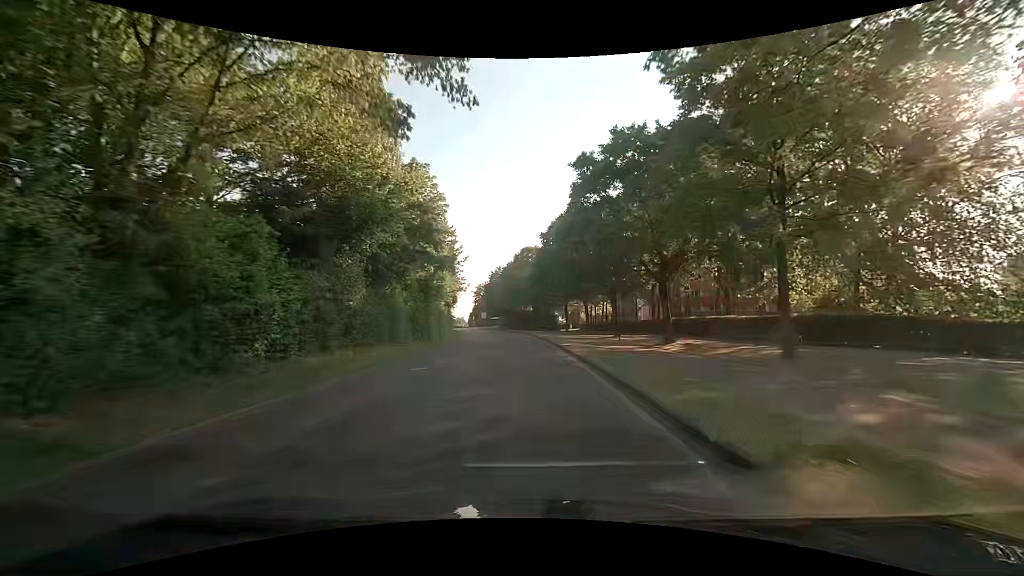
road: tertiary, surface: asphalt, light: Day
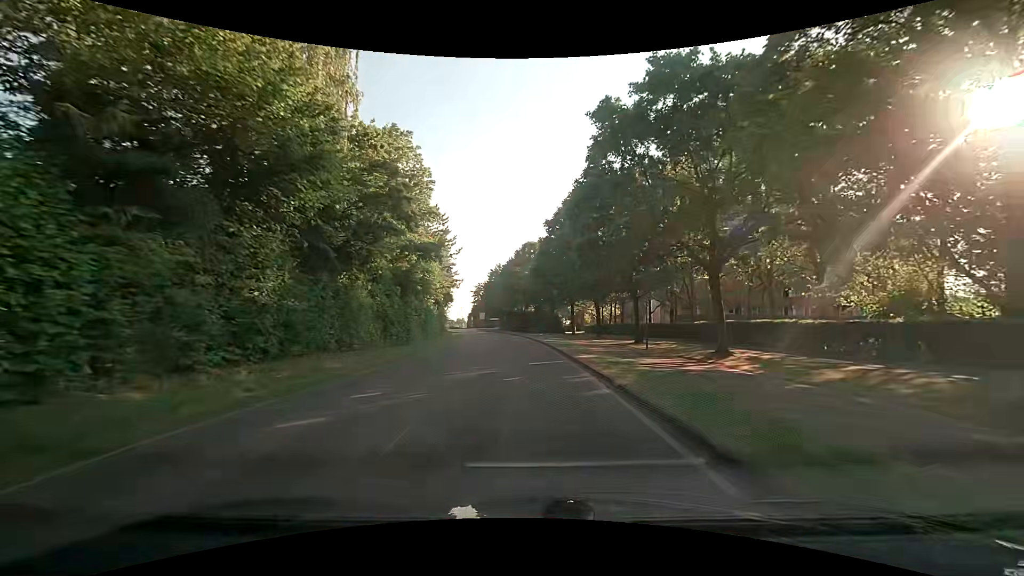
(+0.1, +7.6) m; +1°
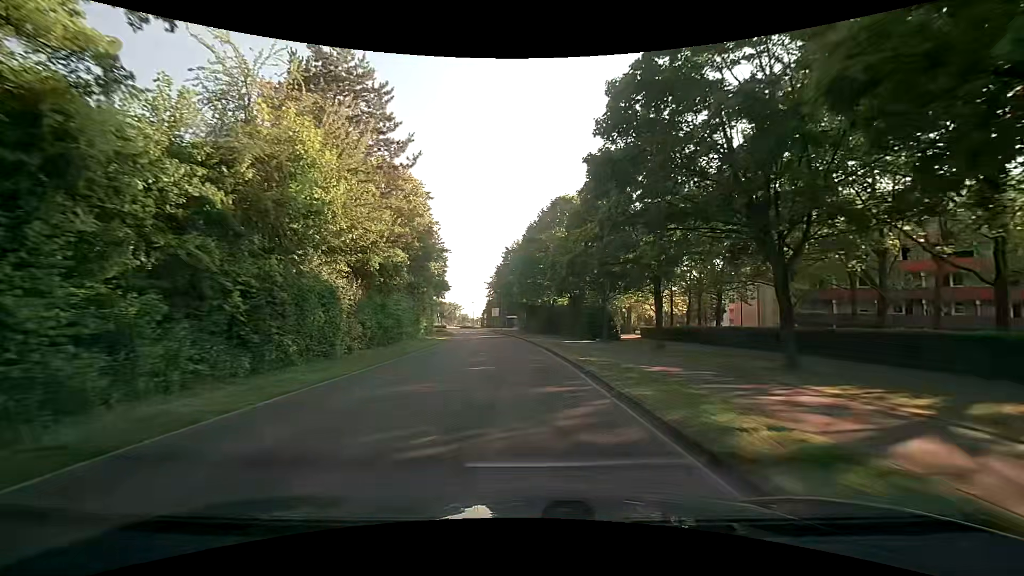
(-0.8, +30.0) m; -3°
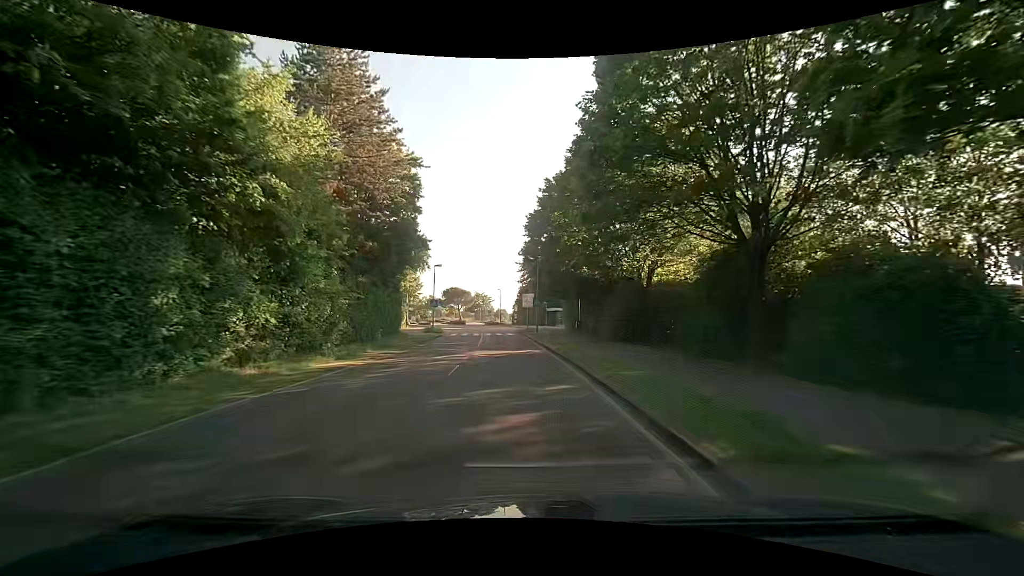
(-1.1, +35.2) m; -4°
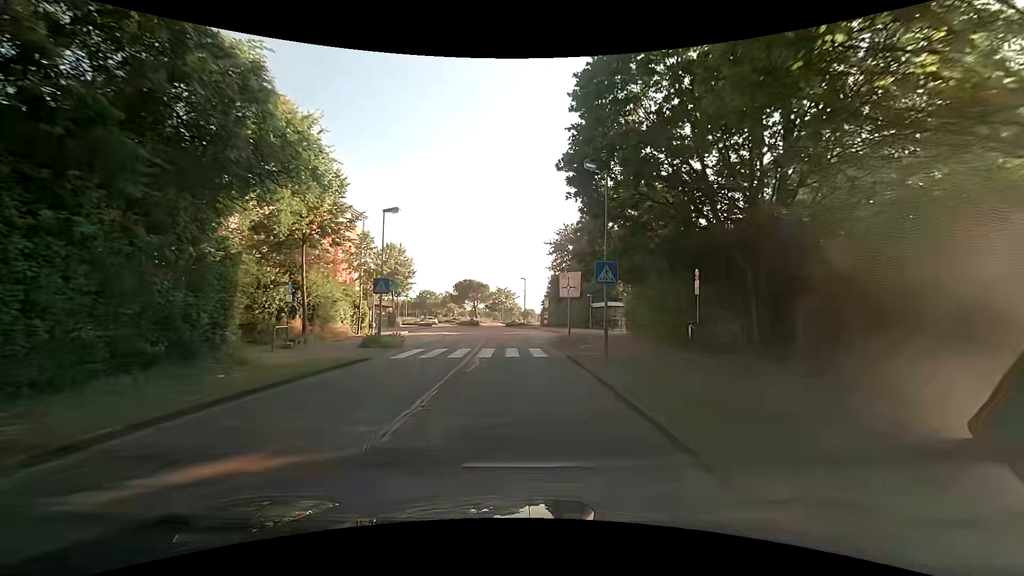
(-0.7, +24.7) m; -5°
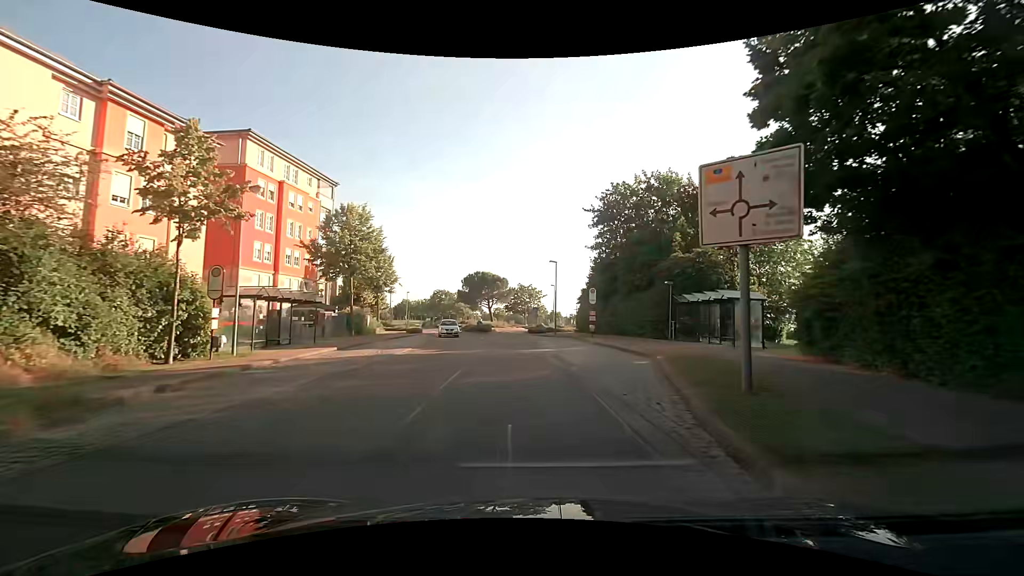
(0.0, +22.3) m; -1°
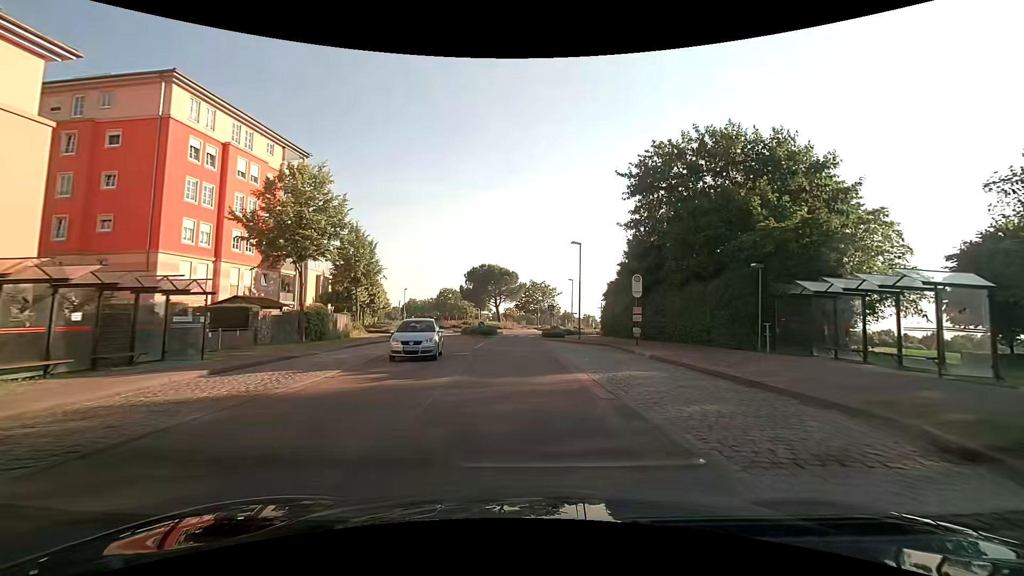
(-0.2, +10.7) m; -2°
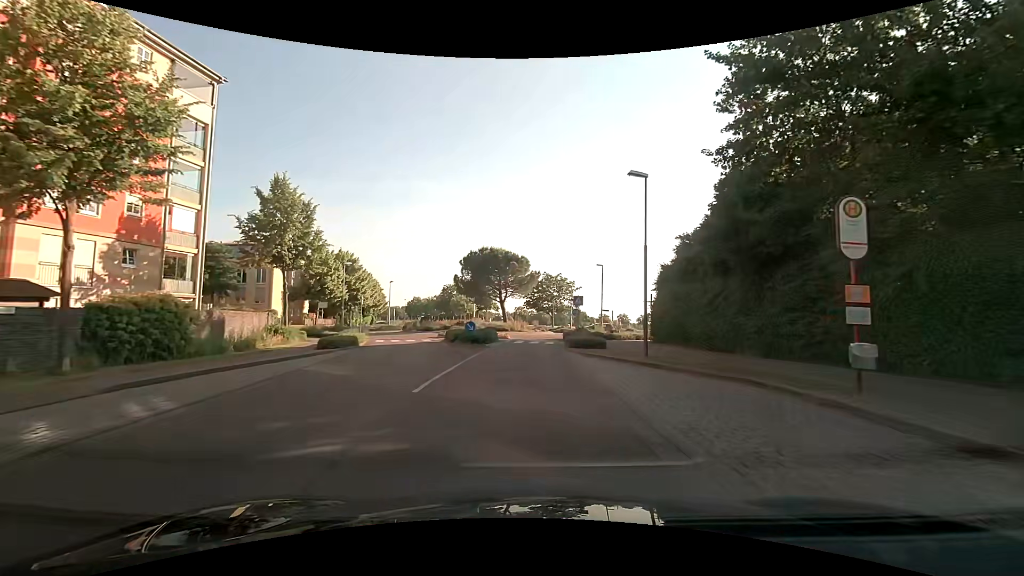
(+0.1, +15.4) m; -1°
(0, +10) (0, +20) (0, +30) (+1, +40) (+5, +49) (+7, +59) (+3, +68) (-2, +77) (-6, +86) (-9, +95) m
